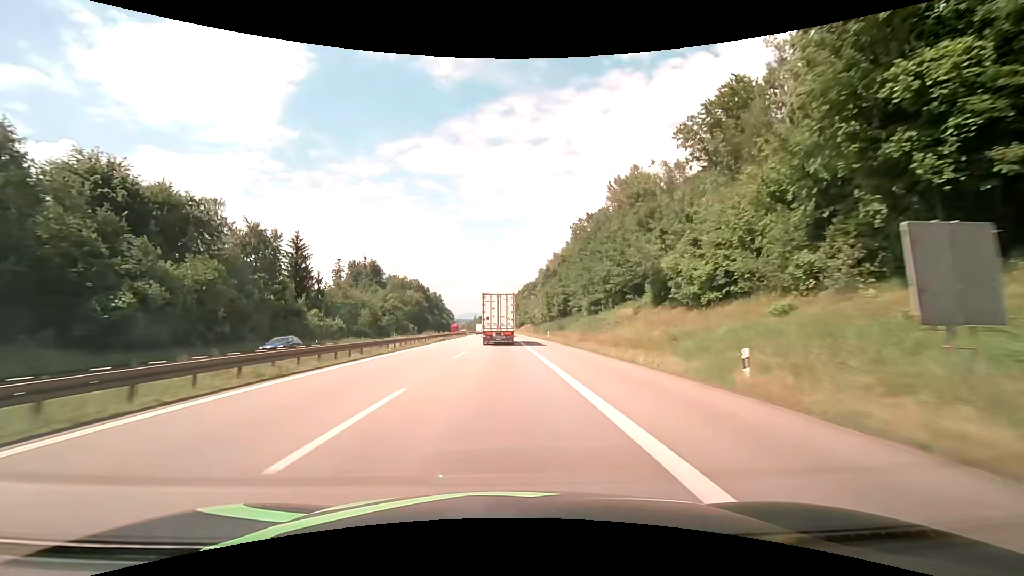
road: motorway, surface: asphalt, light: Day
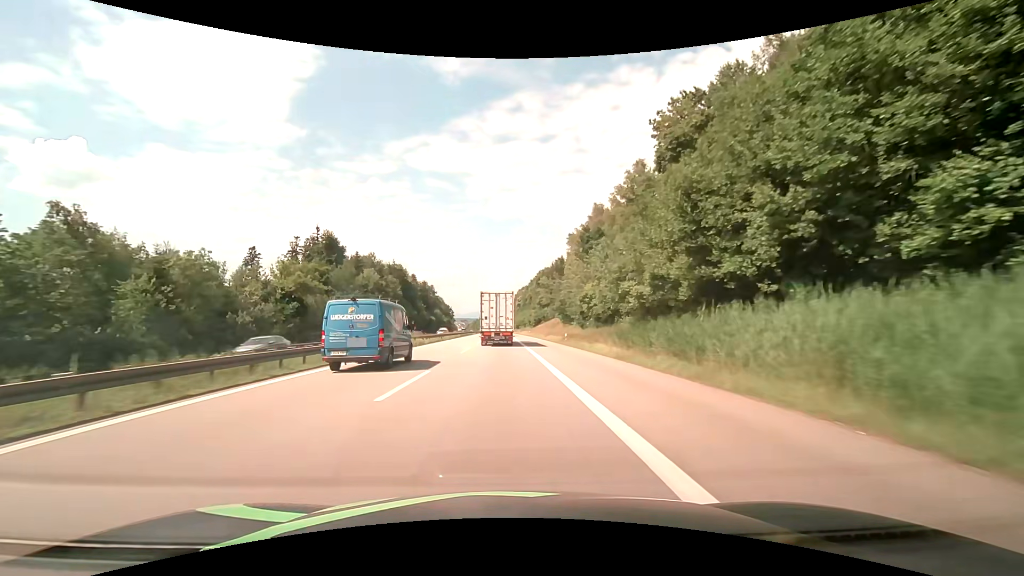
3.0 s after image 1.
(-0.8, +67.2) m; -1°
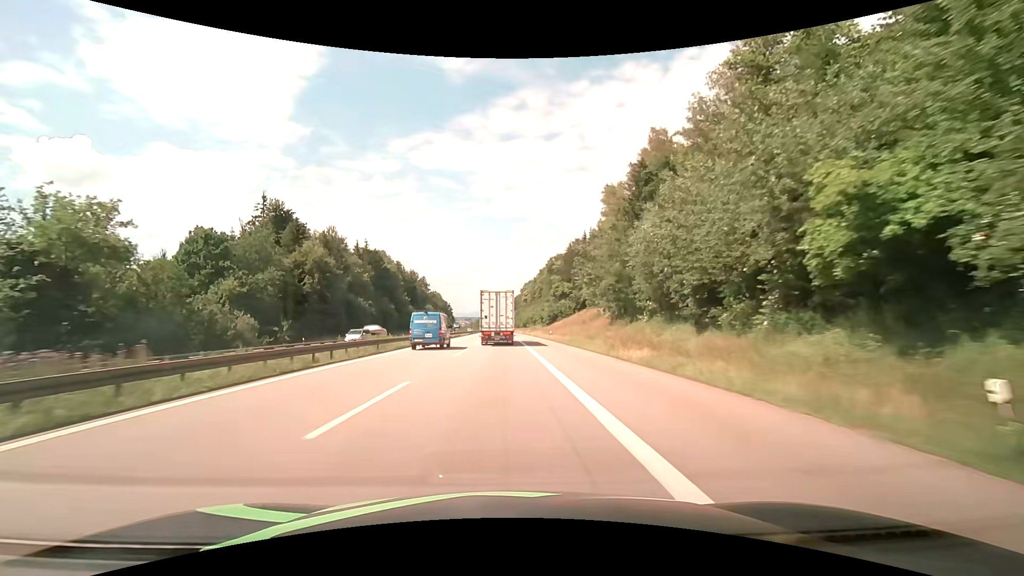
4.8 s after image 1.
(-0.2, +39.2) m; -1°
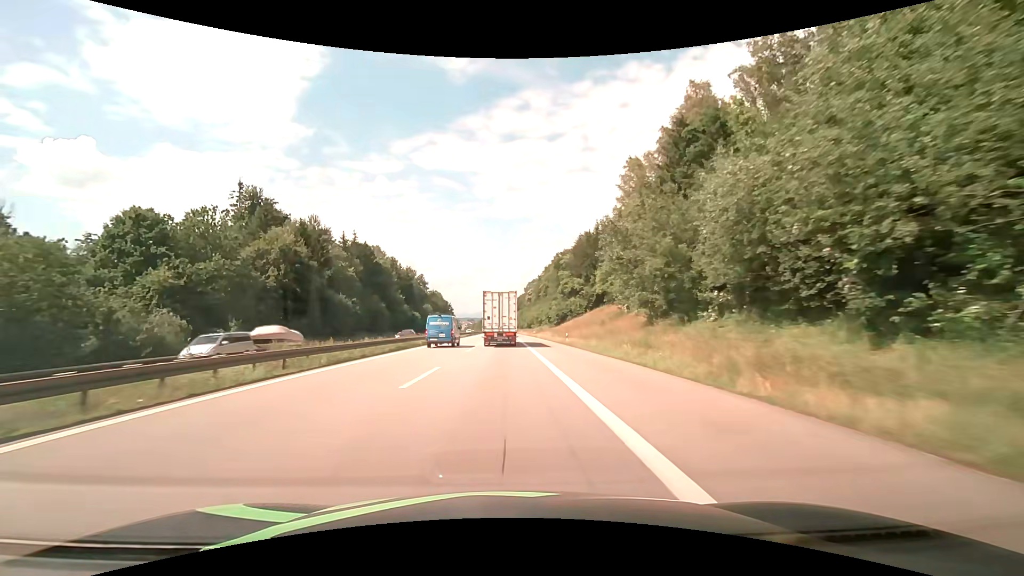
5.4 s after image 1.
(0.0, +12.9) m; 0°
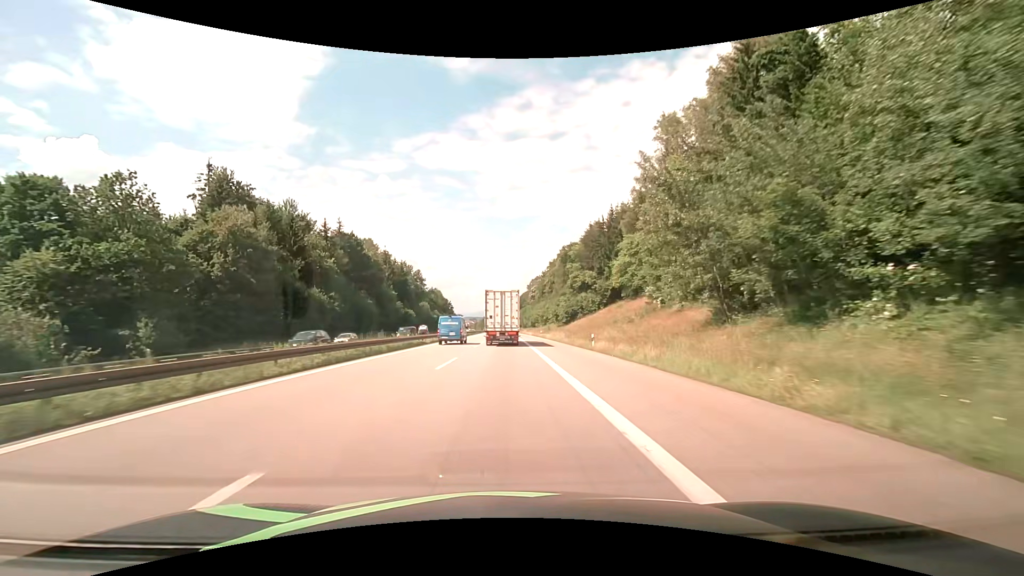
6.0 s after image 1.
(0.0, +12.8) m; 0°
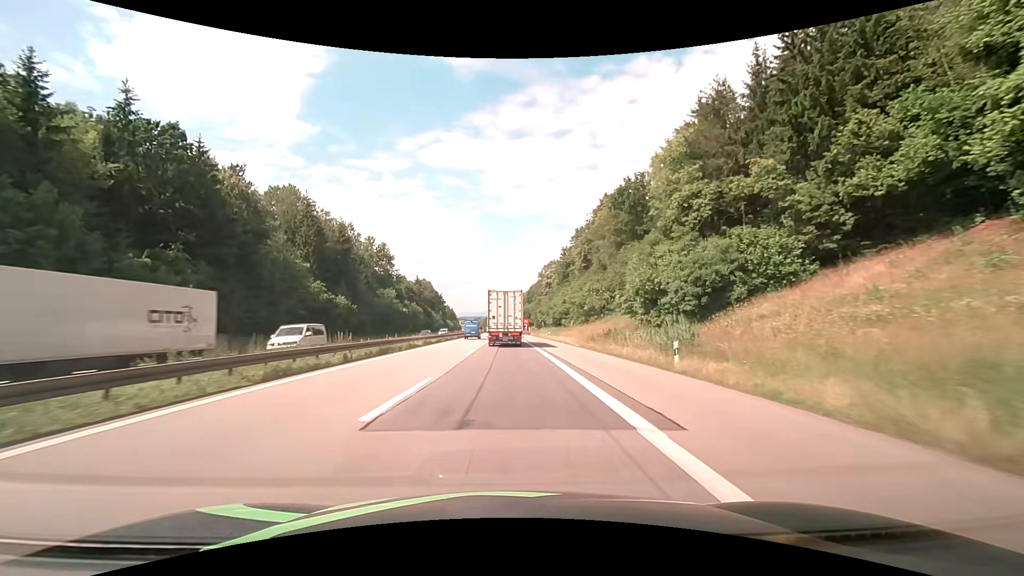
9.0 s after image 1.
(-0.2, +63.3) m; 0°
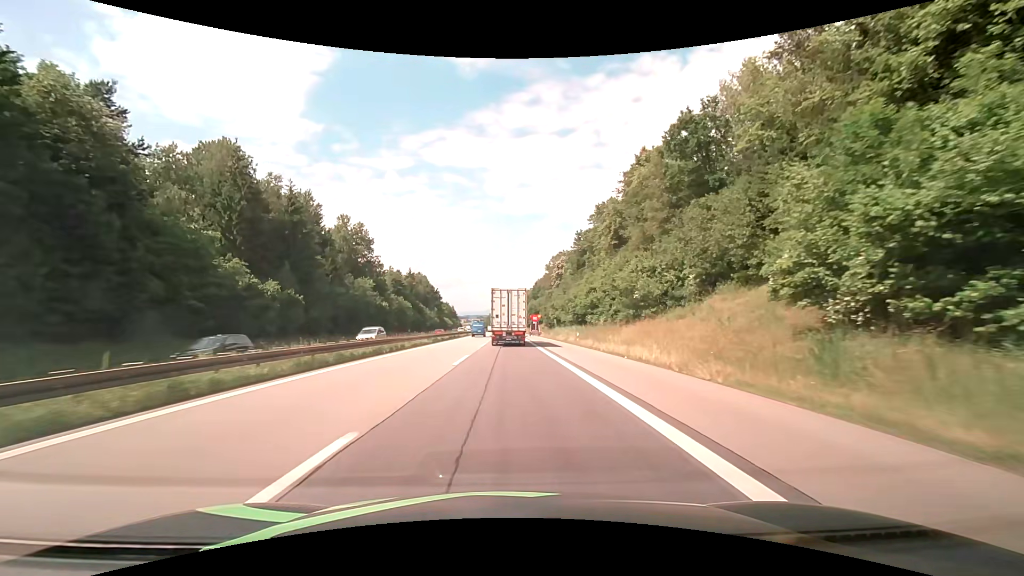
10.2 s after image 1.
(-0.5, +24.8) m; -2°
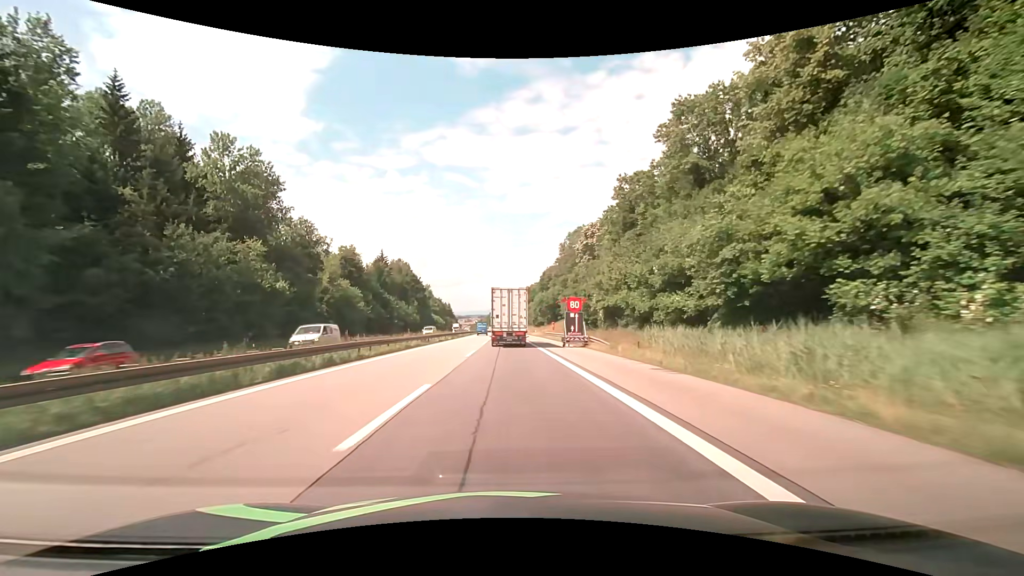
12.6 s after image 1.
(+0.2, +48.3) m; 0°
(0, +10) (0, +20) (0, +30) (0, +40) (0, +50) (0, +60) (0, +70) (0, +80) (-1, +90) (-1, +100) m
